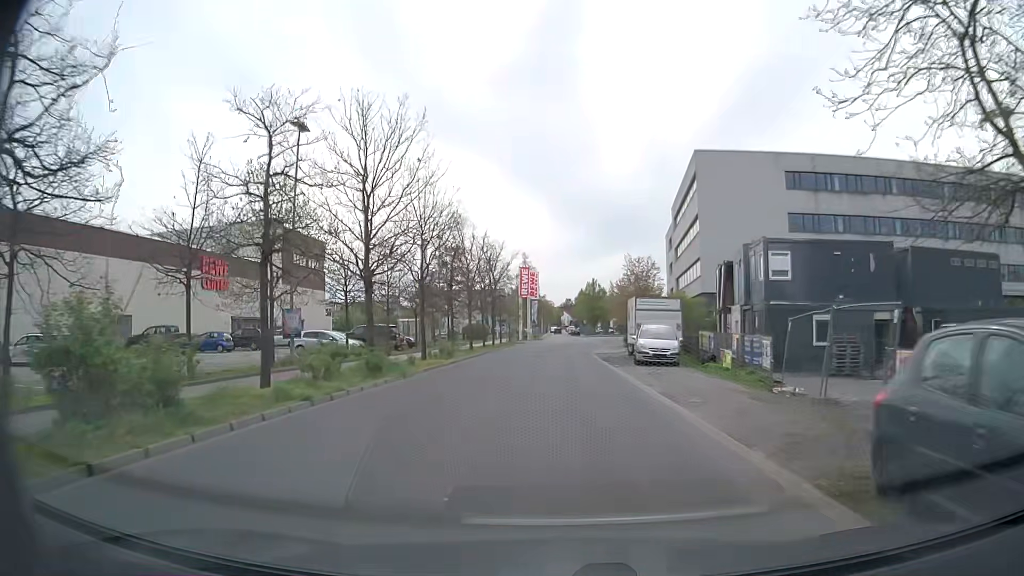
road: service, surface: asphalt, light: Day
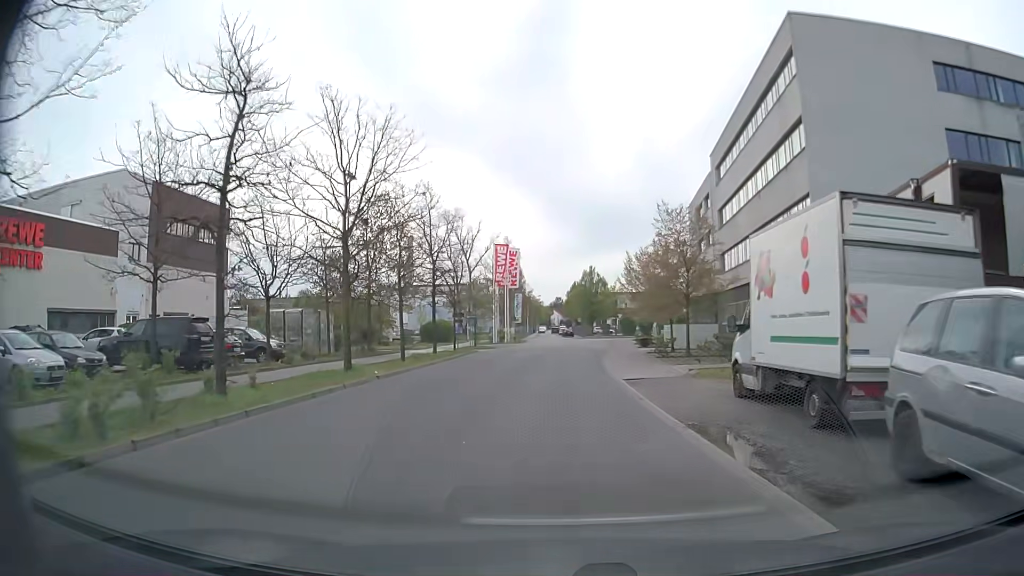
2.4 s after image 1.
(+0.4, +25.0) m; +1°
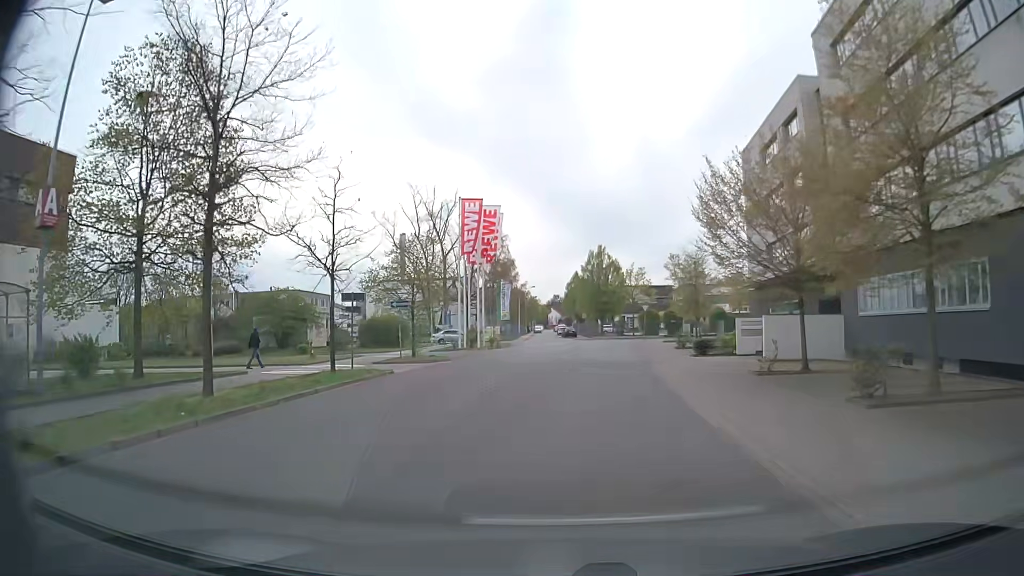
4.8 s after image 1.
(0.0, +24.2) m; 0°
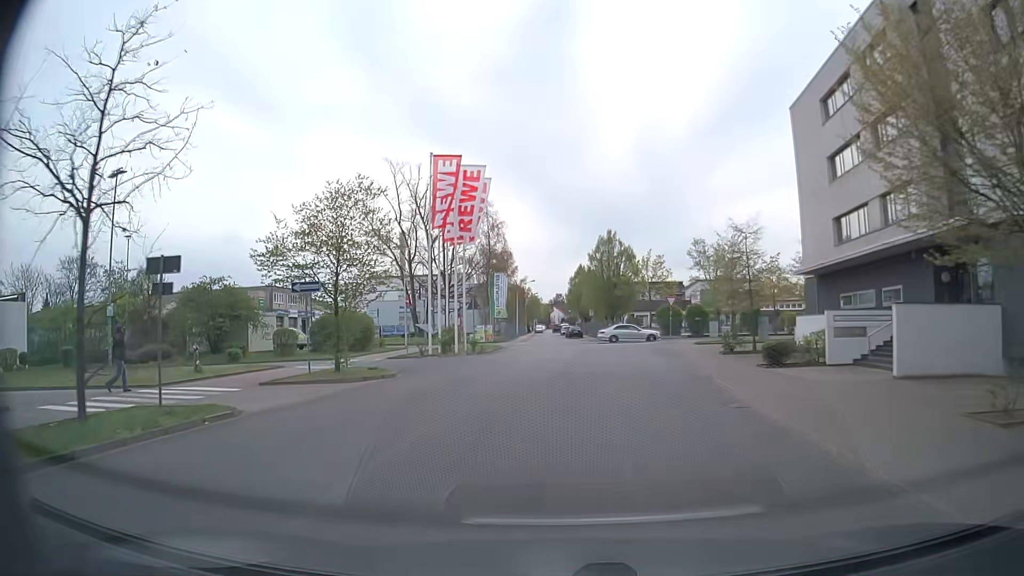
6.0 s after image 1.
(0.0, +11.8) m; 0°
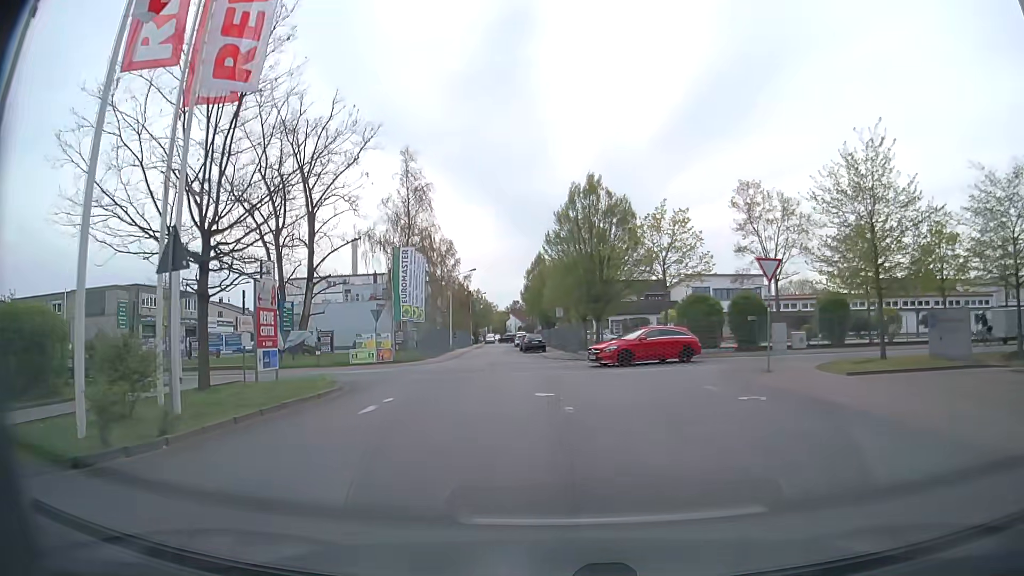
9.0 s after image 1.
(+0.9, +27.4) m; +3°
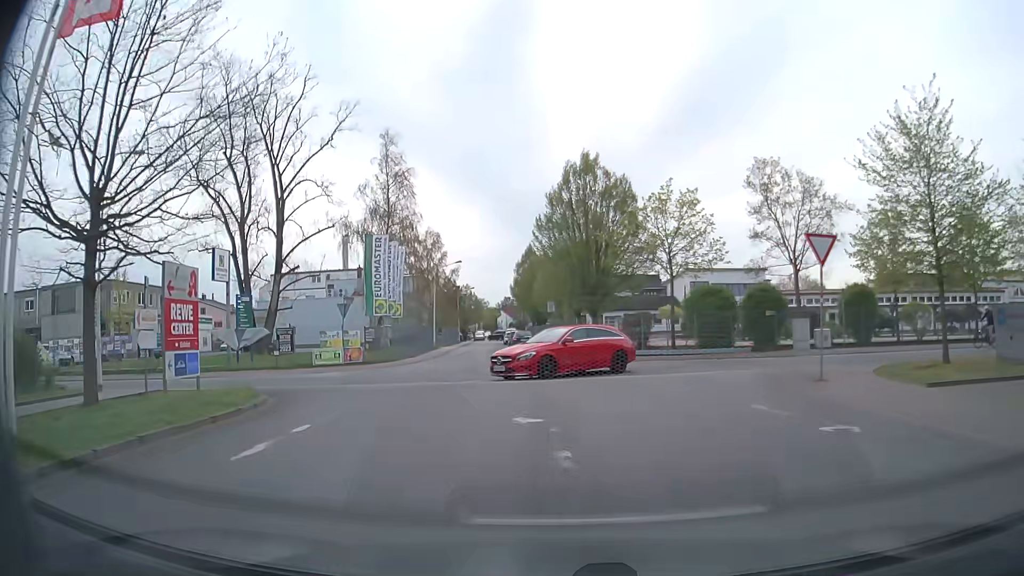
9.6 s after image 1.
(+0.1, +4.3) m; +1°
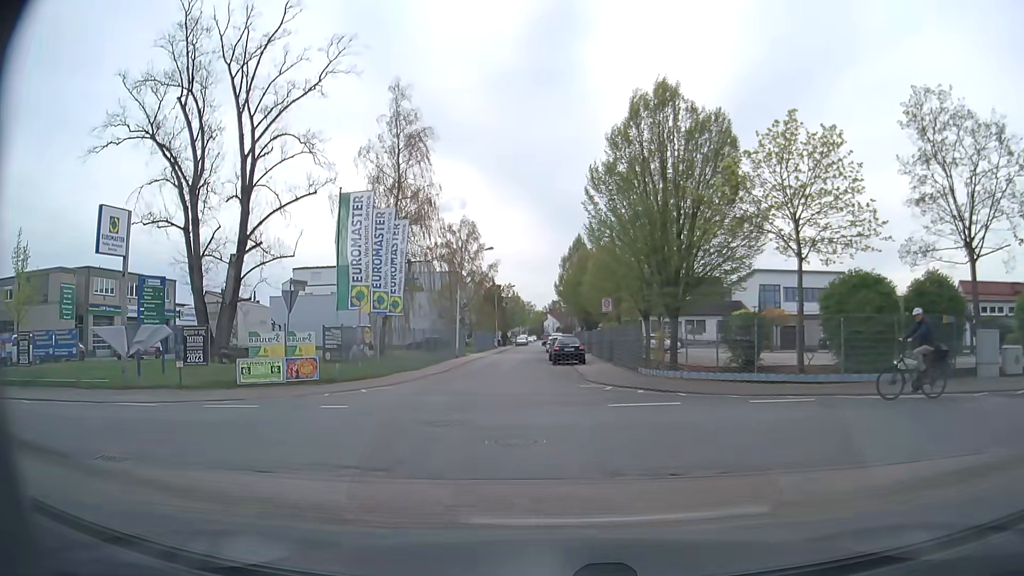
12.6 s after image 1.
(-0.2, +11.4) m; -4°
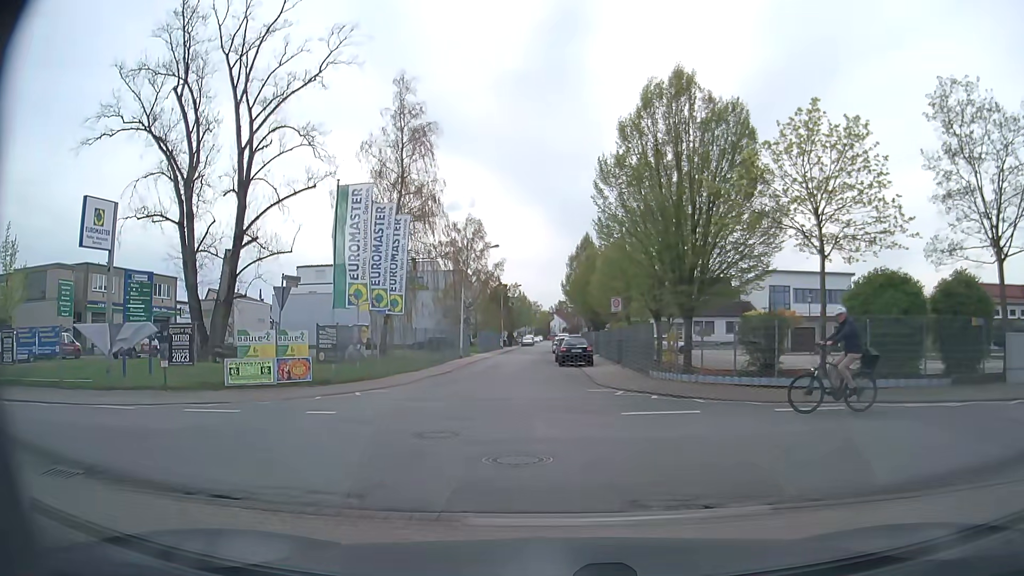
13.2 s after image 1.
(0.0, +1.2) m; -1°
